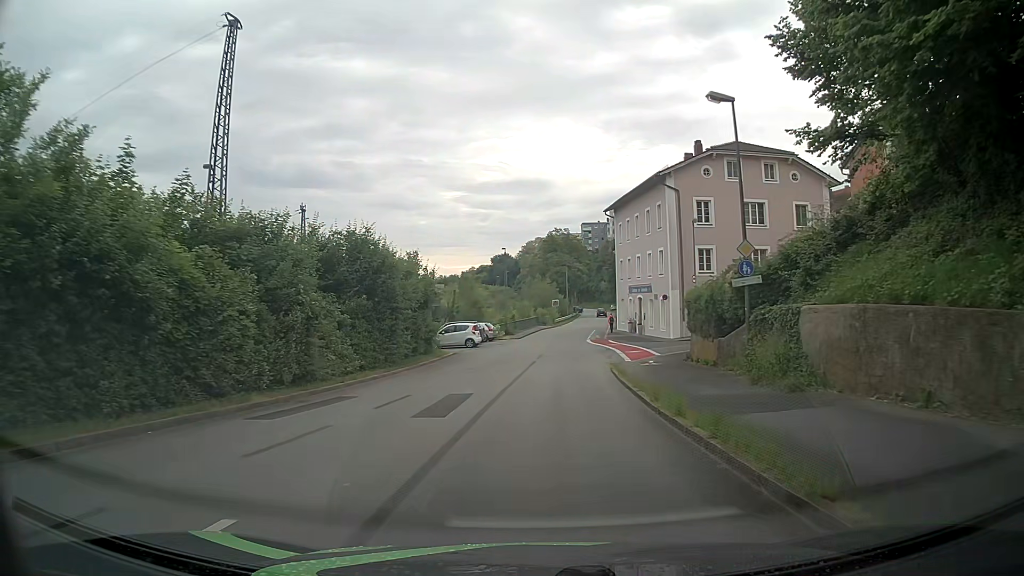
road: residential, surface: asphalt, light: Day
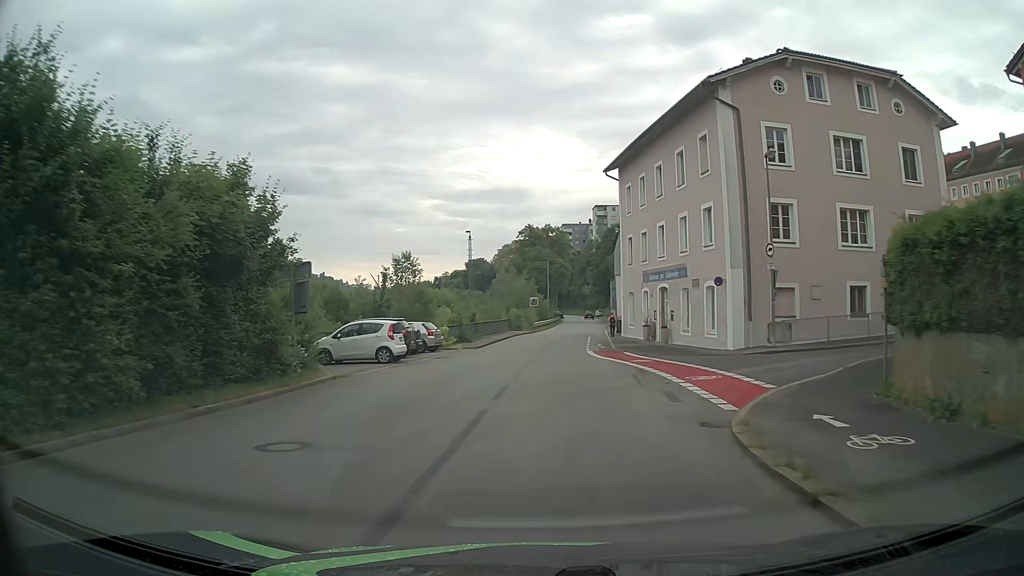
(+0.2, +19.4) m; +2°
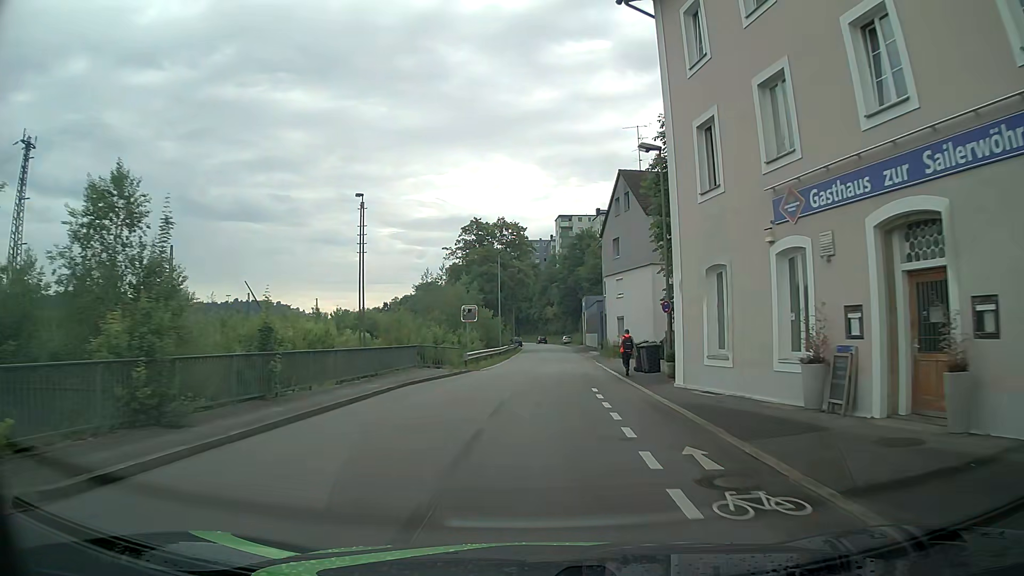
(+0.9, +28.8) m; +4°
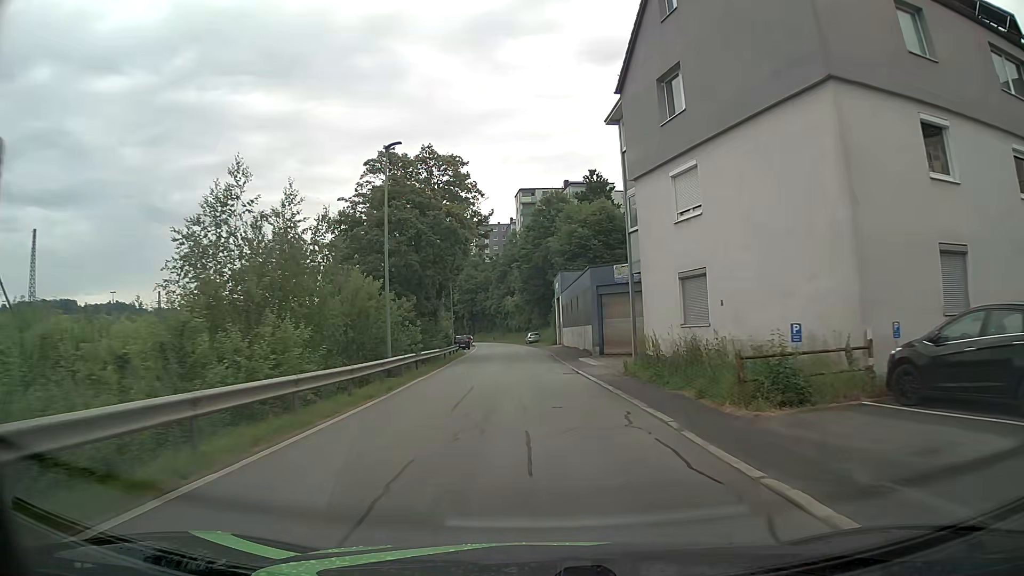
(+0.6, +30.3) m; +3°
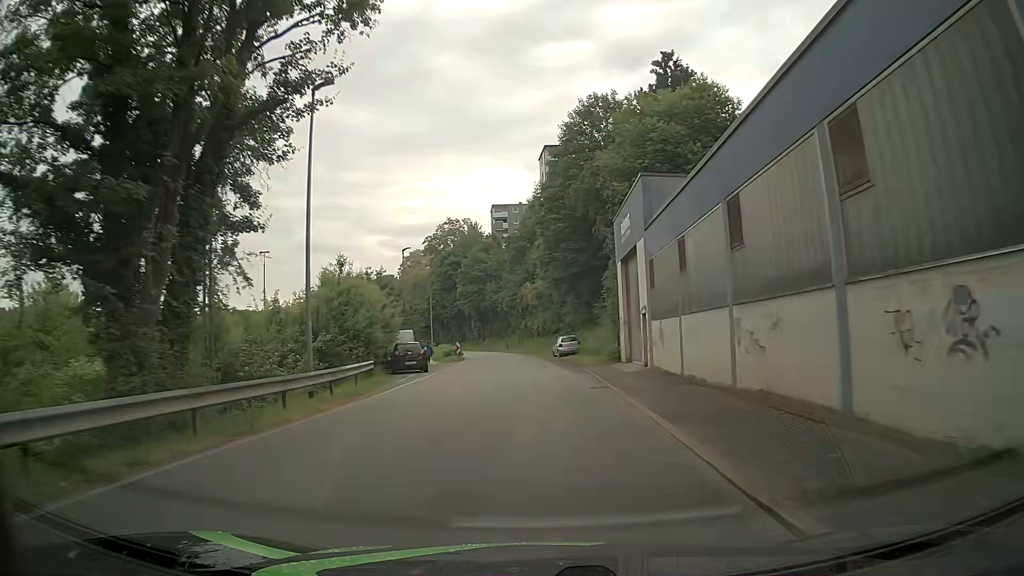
(-0.6, +38.9) m; -2°
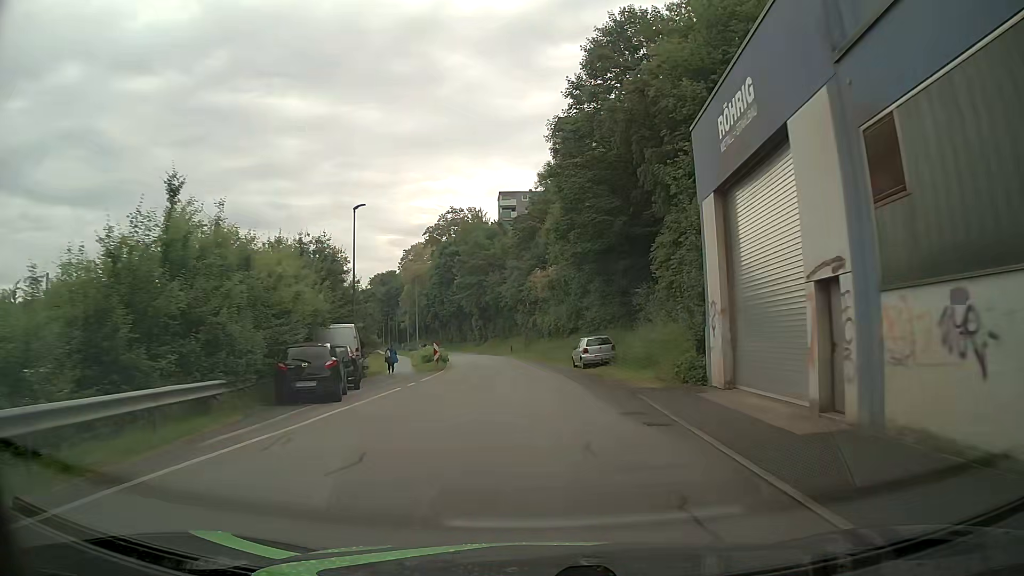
(-0.1, +15.5) m; -1°
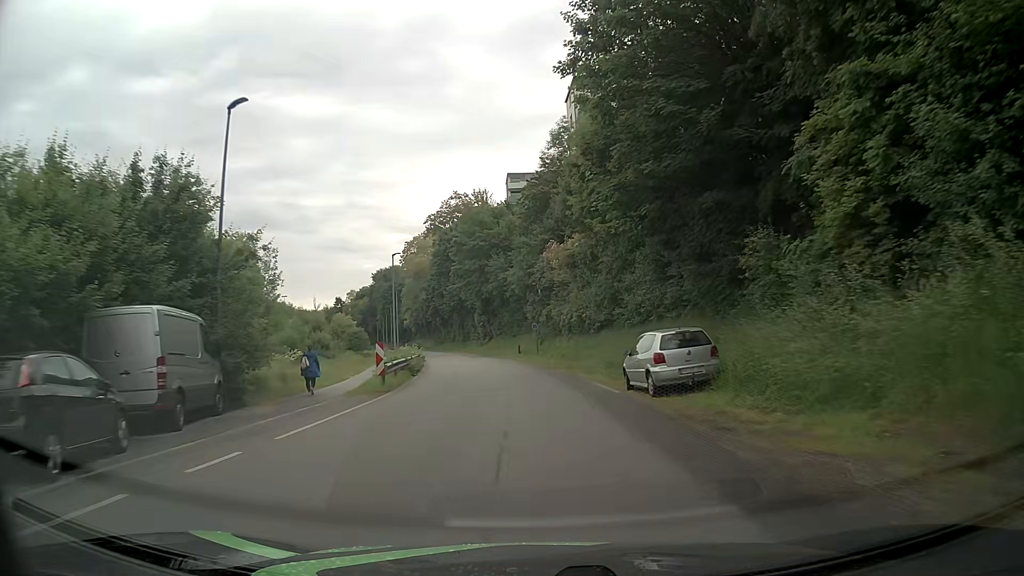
(-0.1, +15.3) m; -1°
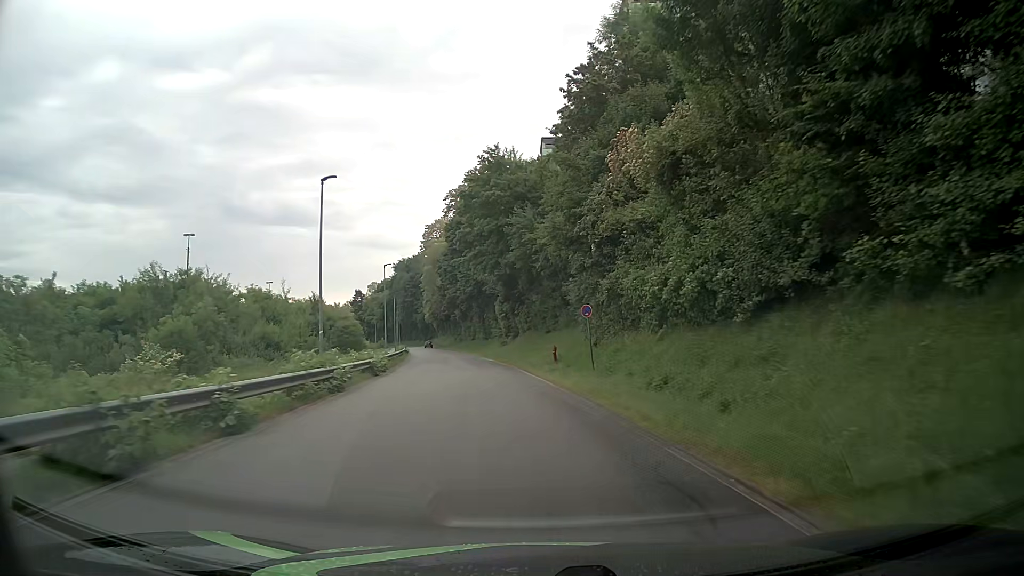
(-0.6, +22.8) m; -3°
(0, +10) (-1, +20) (-2, +30) (-3, +40) (-5, +50) (-7, +60) (-9, +69) (-11, +79) (-13, +89) (-15, +99) m
